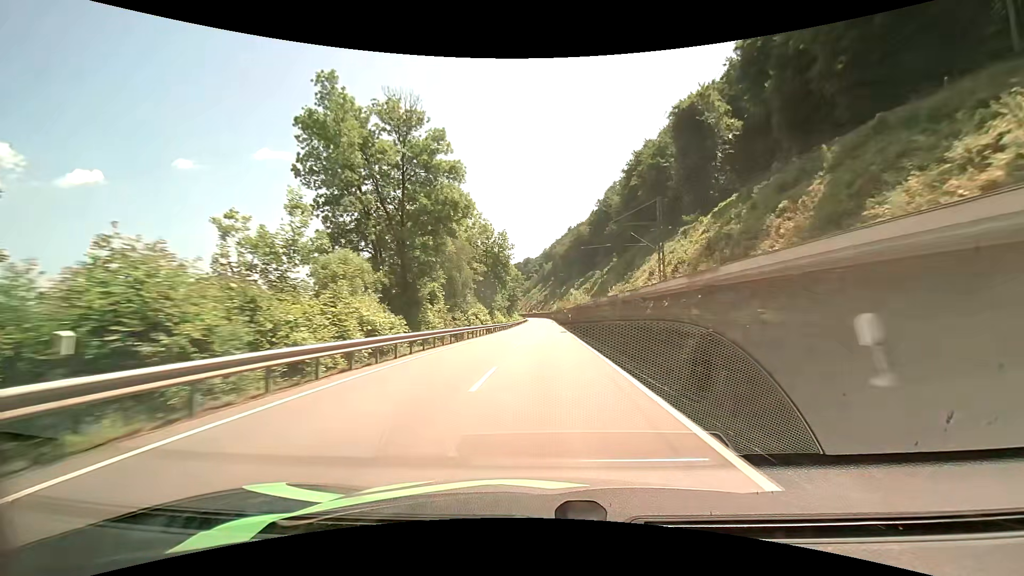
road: primary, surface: asphalt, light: Day
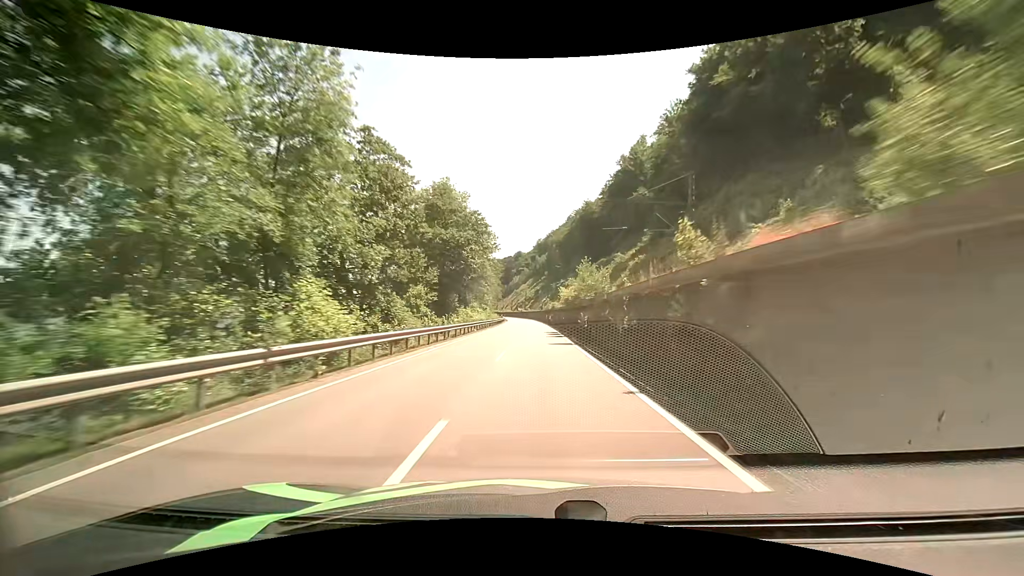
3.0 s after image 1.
(+0.6, +66.2) m; +1°
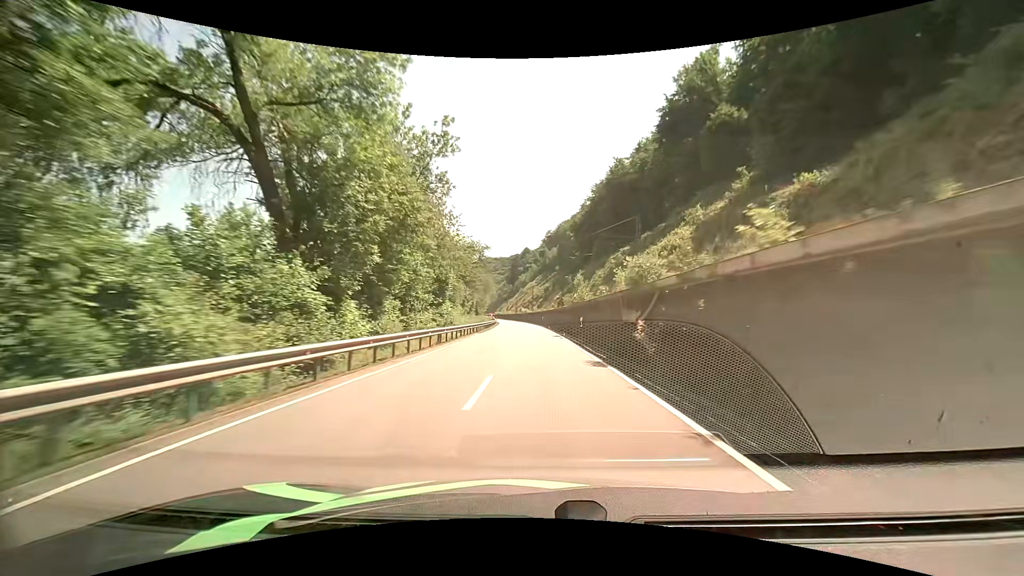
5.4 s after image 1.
(-0.5, +54.8) m; -1°
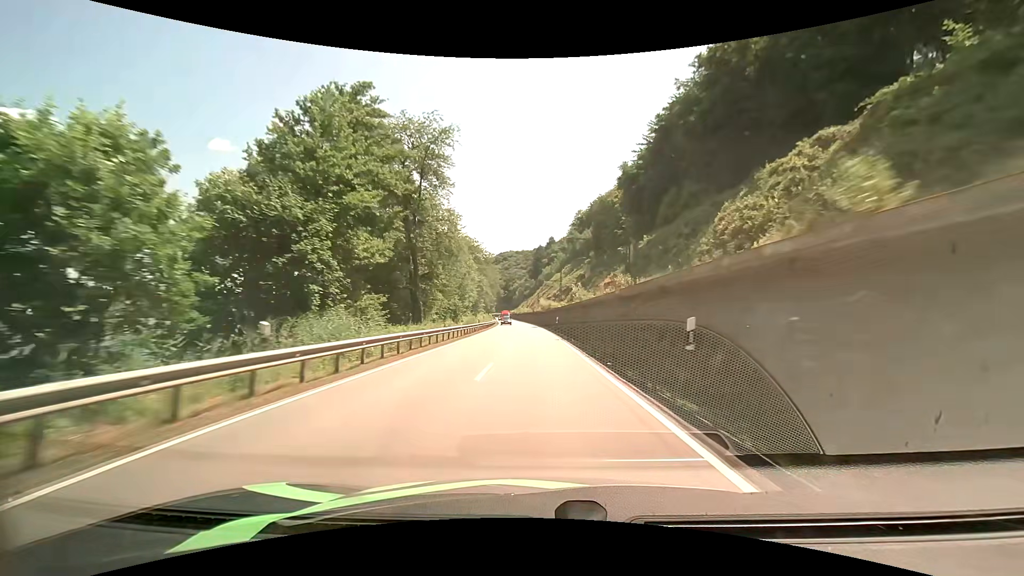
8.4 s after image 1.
(-1.4, +68.1) m; -3°
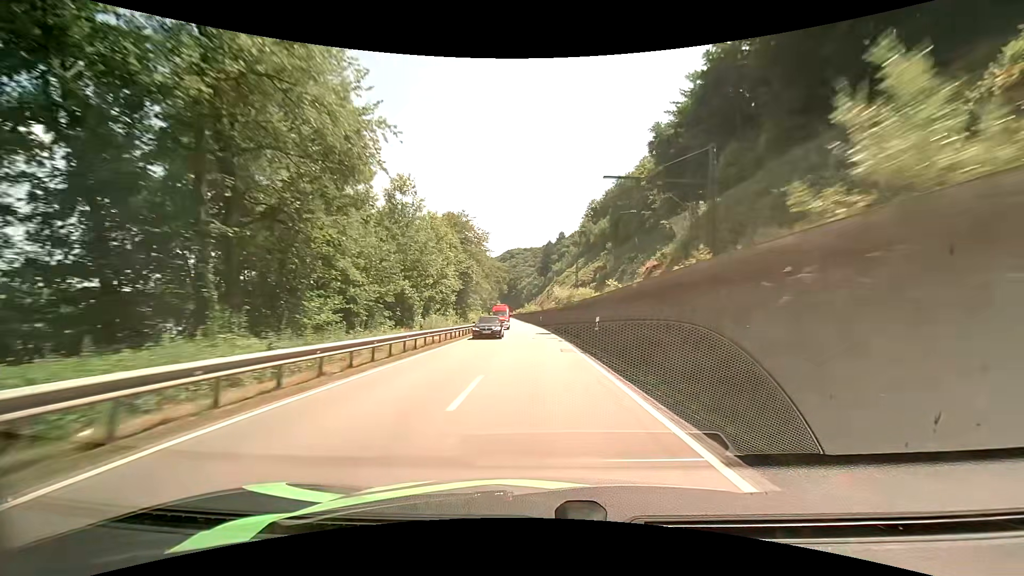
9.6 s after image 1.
(-0.3, +27.3) m; -1°
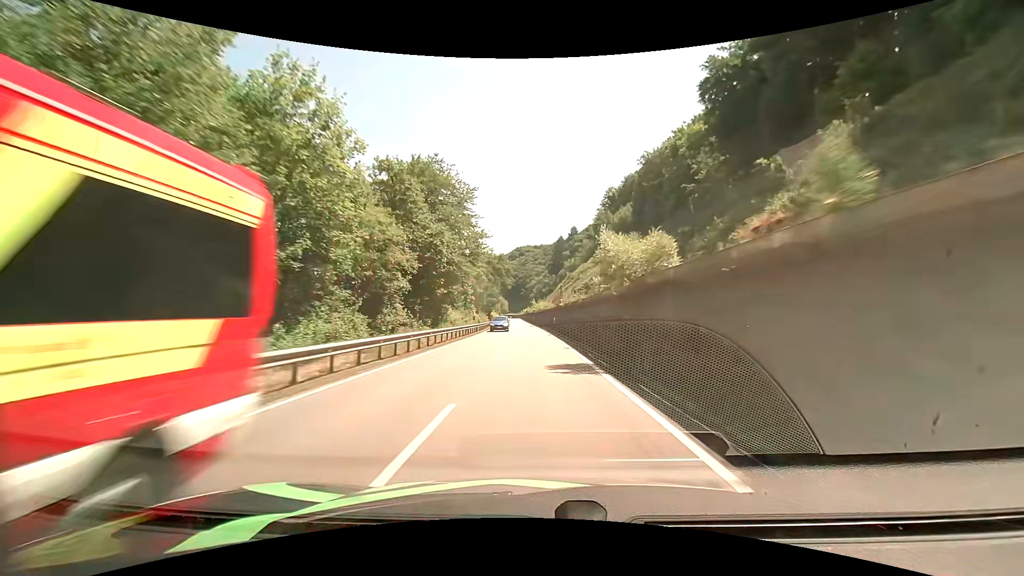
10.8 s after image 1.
(-0.2, +27.5) m; -1°
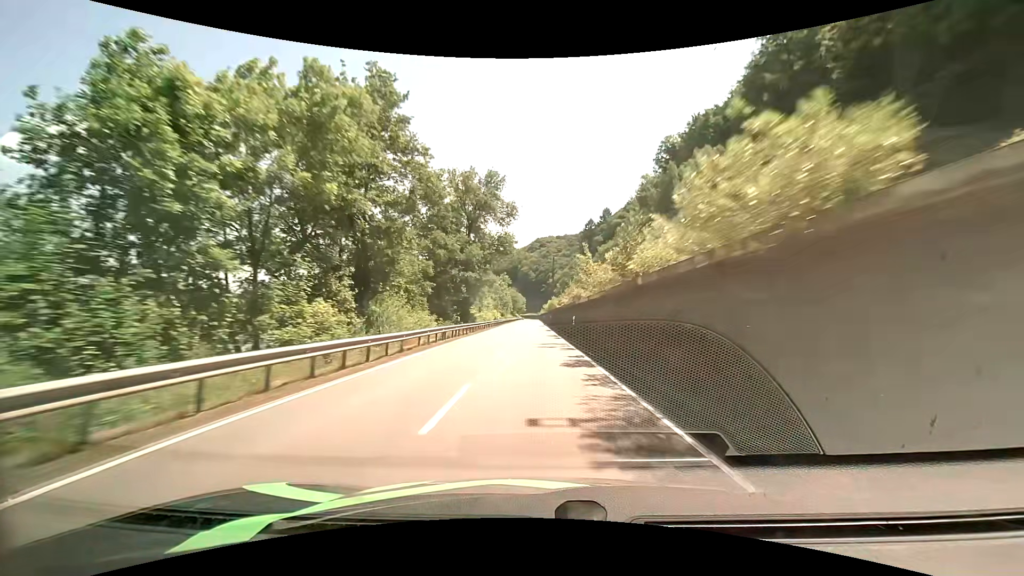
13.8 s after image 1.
(-2.1, +69.5) m; -3°
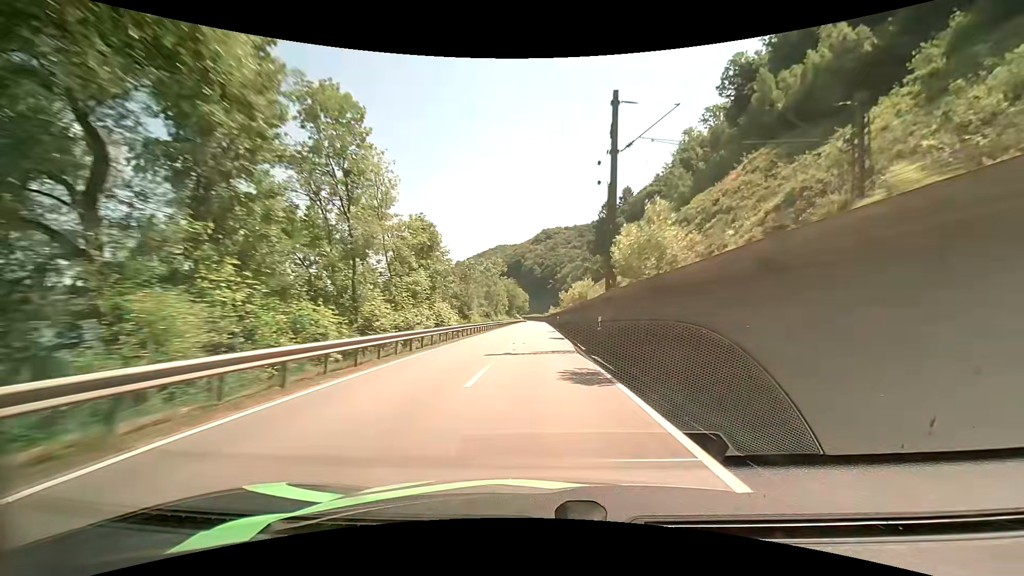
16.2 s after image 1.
(-0.6, +56.0) m; 0°
(0, +10) (0, +20) (0, +30) (0, +40) (0, +50) (0, +60) (0, +70) (0, +80) (0, +90) (0, +100) m
